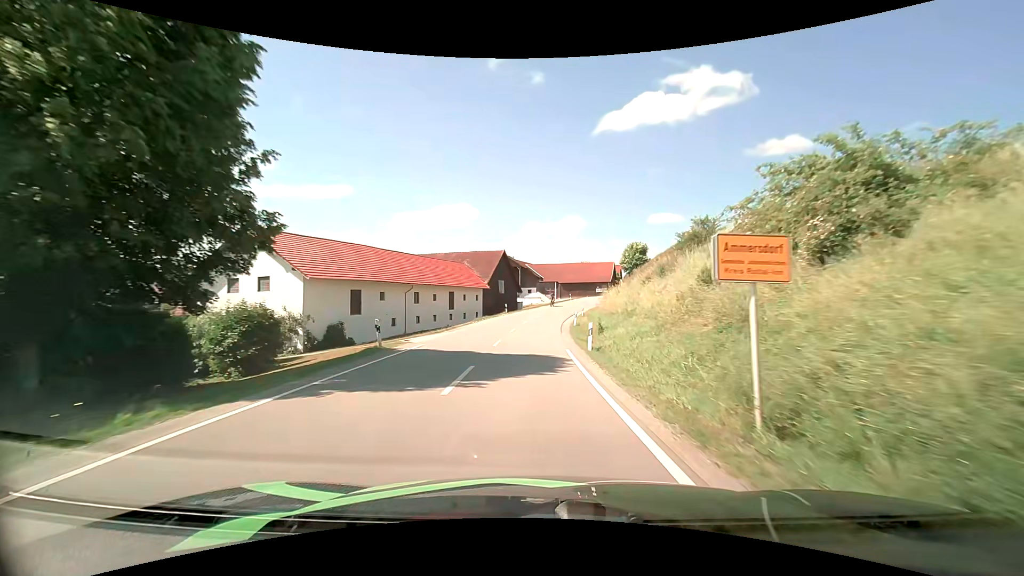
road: secondary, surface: asphalt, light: Day
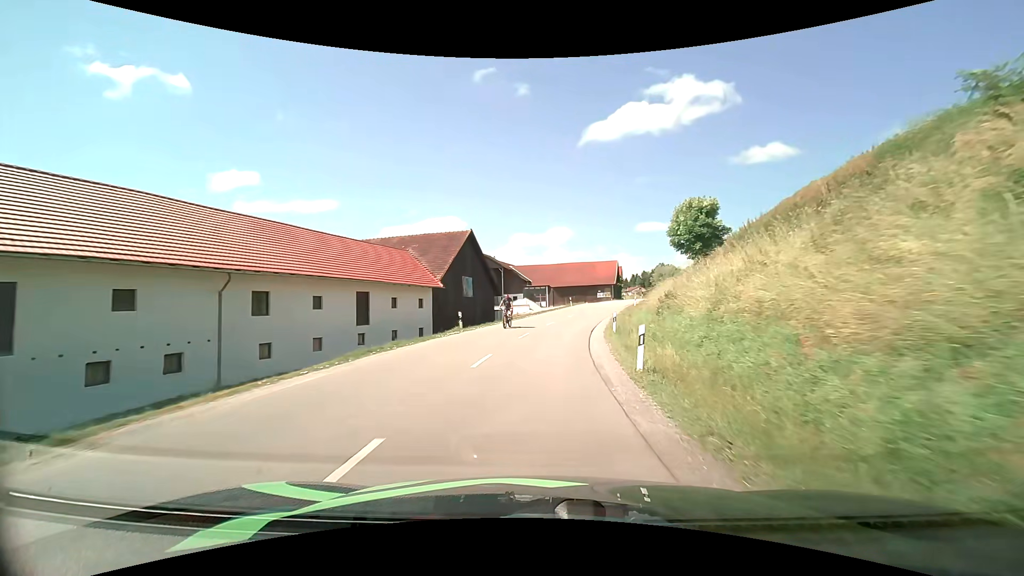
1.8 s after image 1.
(+0.1, +24.8) m; +1°
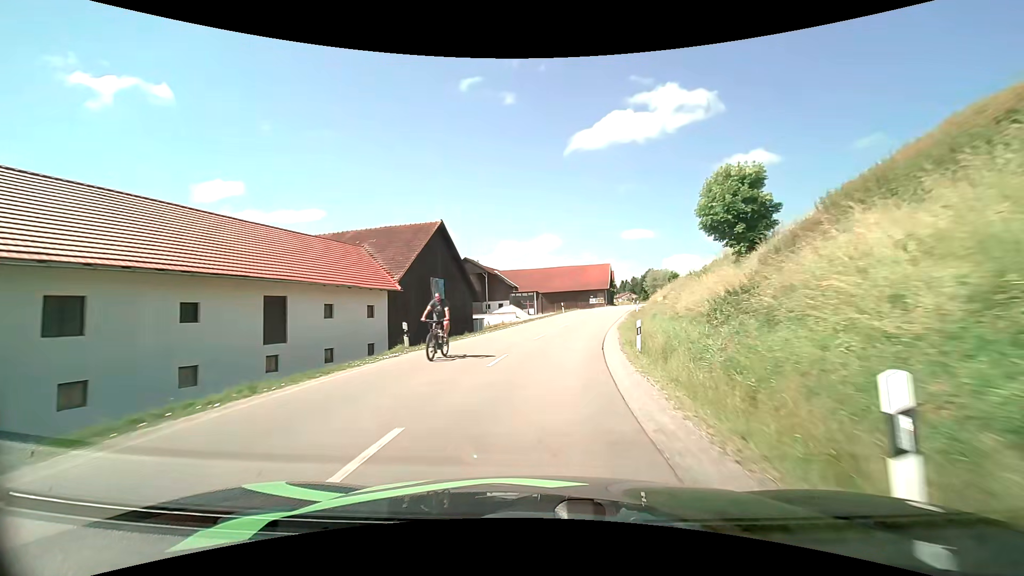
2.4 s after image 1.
(+0.1, +8.3) m; +1°
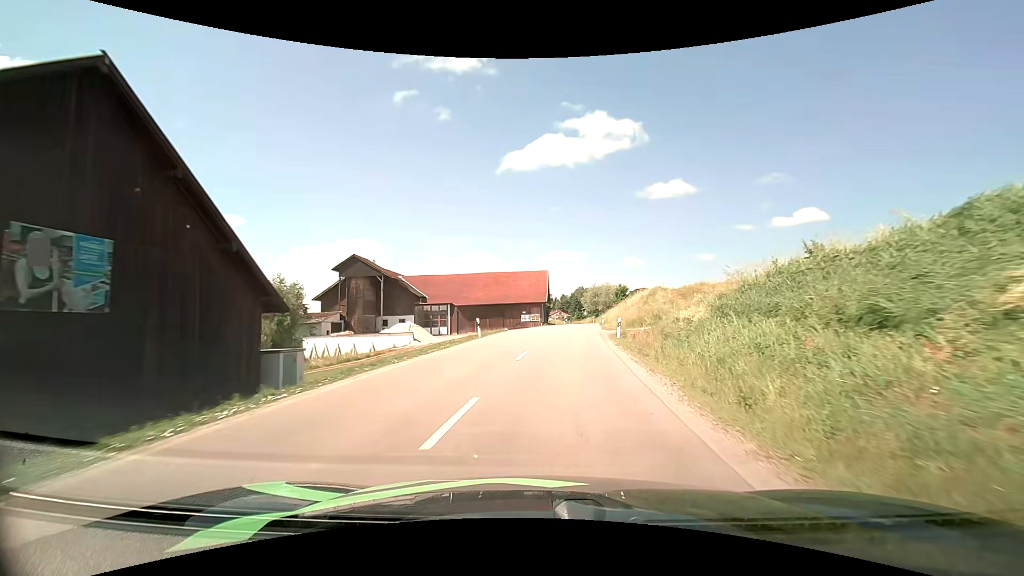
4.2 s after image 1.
(+1.5, +24.5) m; +8°
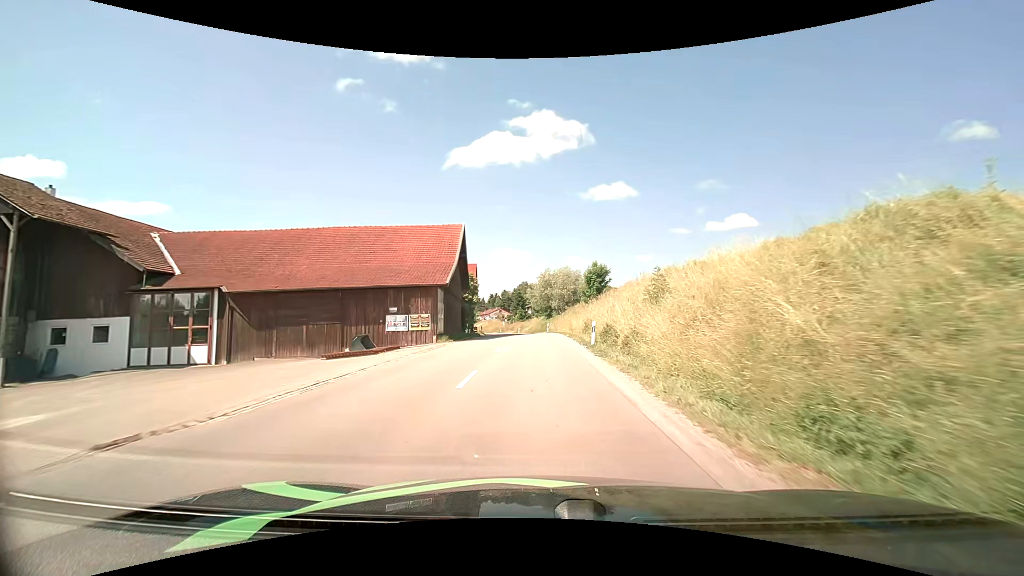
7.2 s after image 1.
(+3.0, +40.8) m; +7°
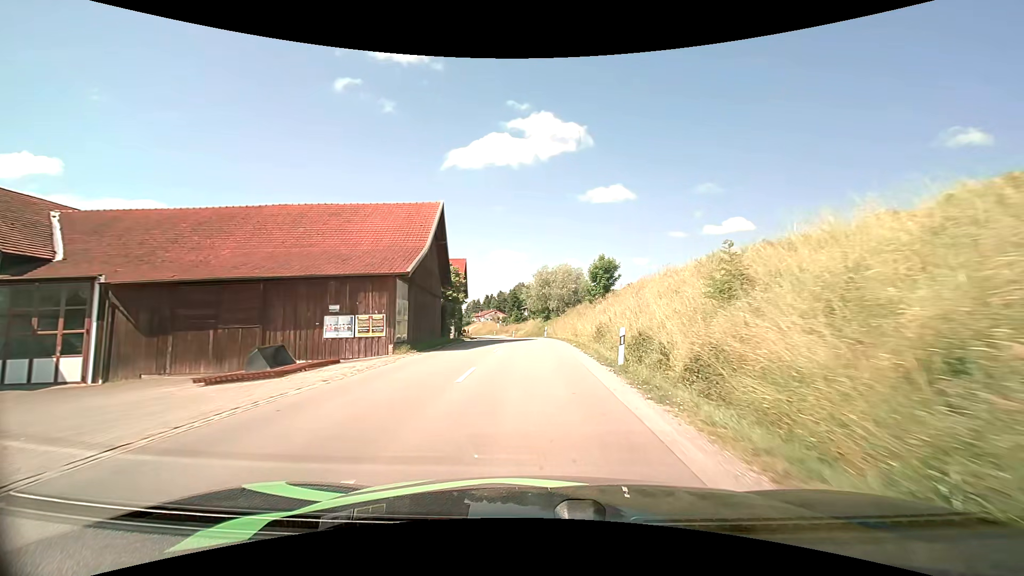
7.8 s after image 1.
(0.0, +8.0) m; 0°
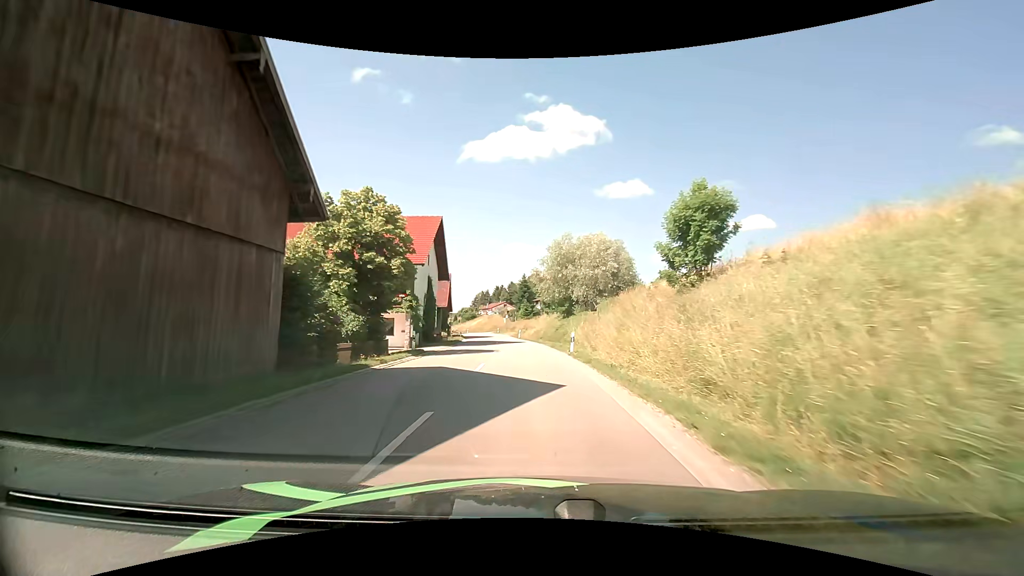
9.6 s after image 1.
(-0.1, +24.0) m; -1°
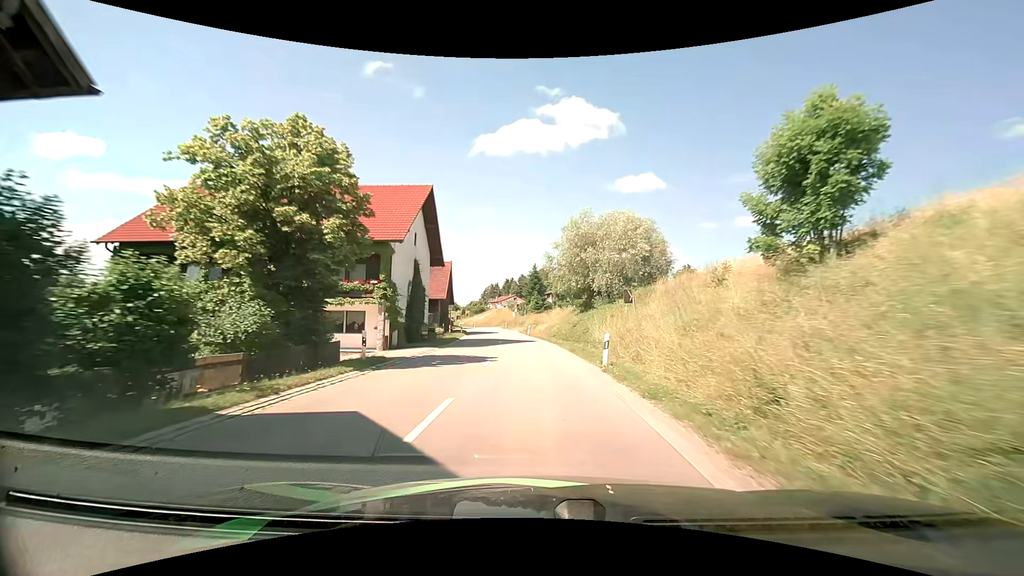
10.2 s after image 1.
(-0.1, +7.9) m; -1°
(0, +10) (-1, +20) (-1, +30) (-2, +40) (-2, +50) (-4, +60) (-5, +70) (-7, +80) (-9, +89) (-11, +99) m
